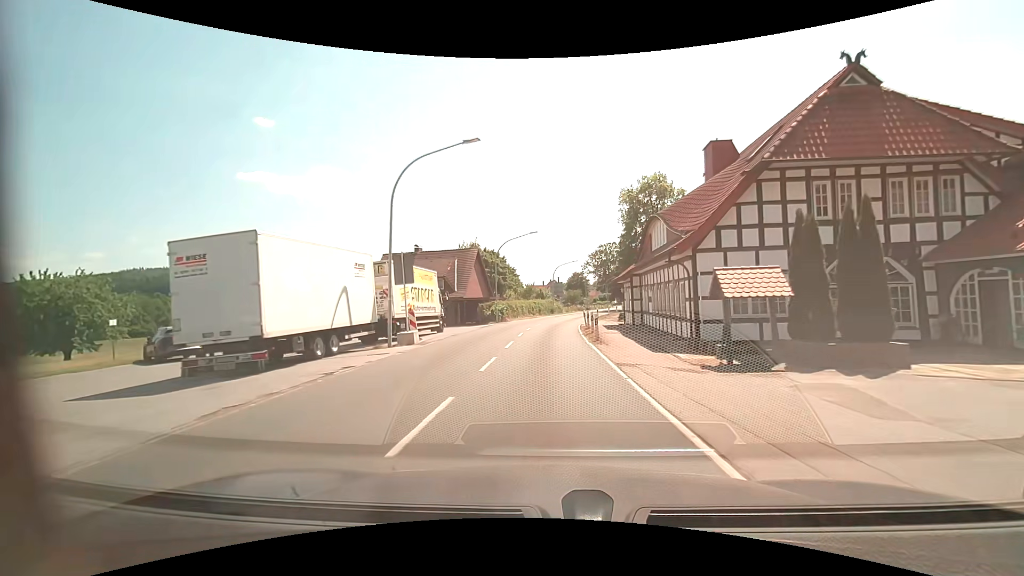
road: secondary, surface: asphalt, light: Day
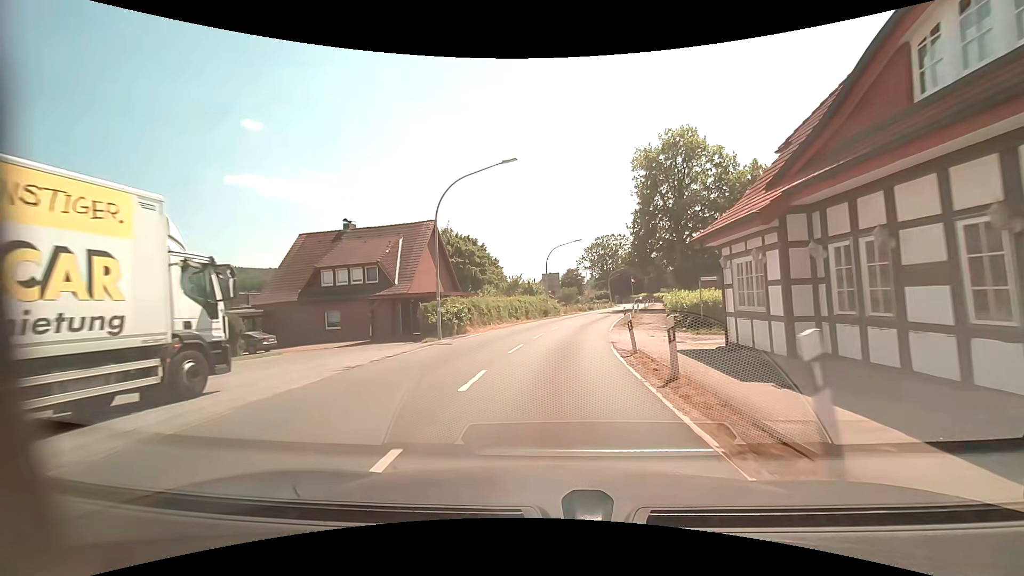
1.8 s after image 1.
(+0.2, +20.5) m; +1°
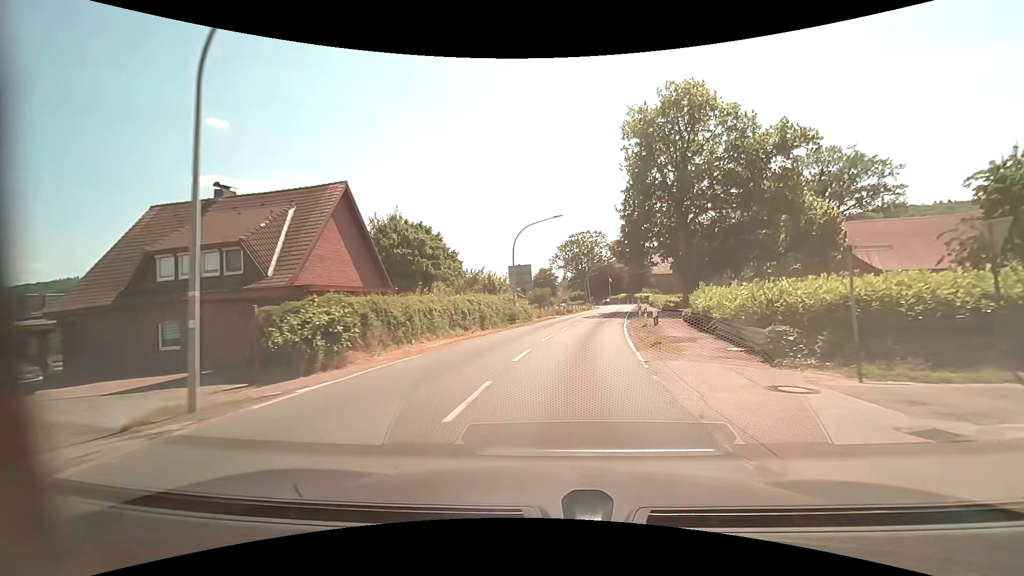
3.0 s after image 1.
(+0.3, +13.8) m; +3°
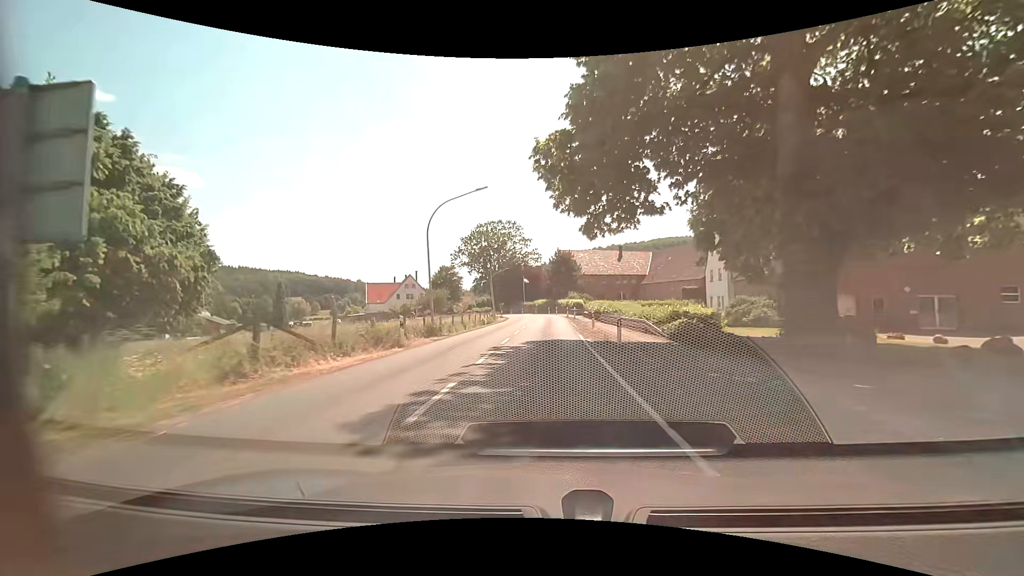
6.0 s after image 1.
(+3.9, +35.1) m; +10°
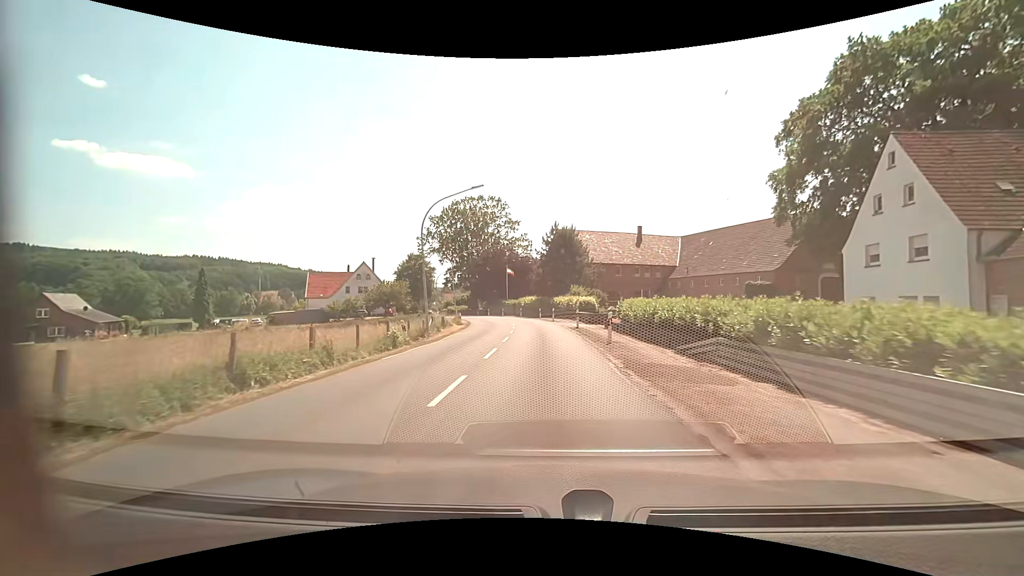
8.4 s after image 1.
(-0.2, +28.5) m; +1°
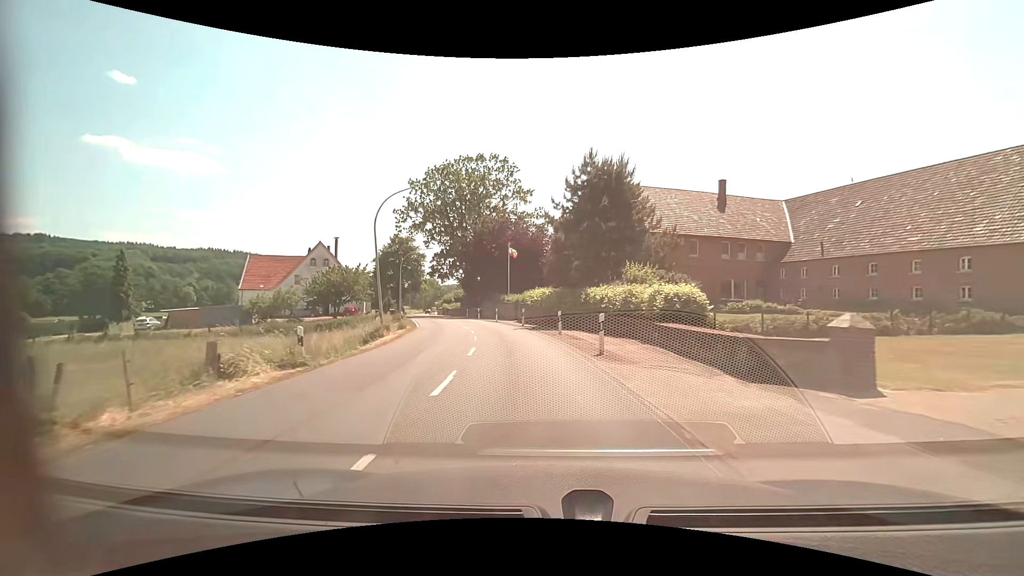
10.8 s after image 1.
(-0.3, +28.5) m; -2°
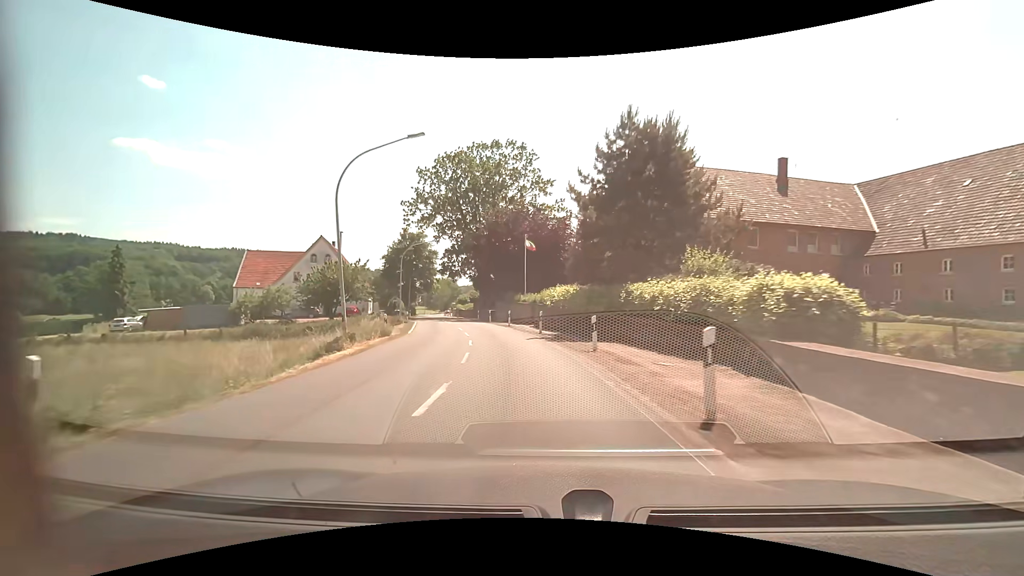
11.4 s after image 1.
(-0.1, +7.3) m; -2°
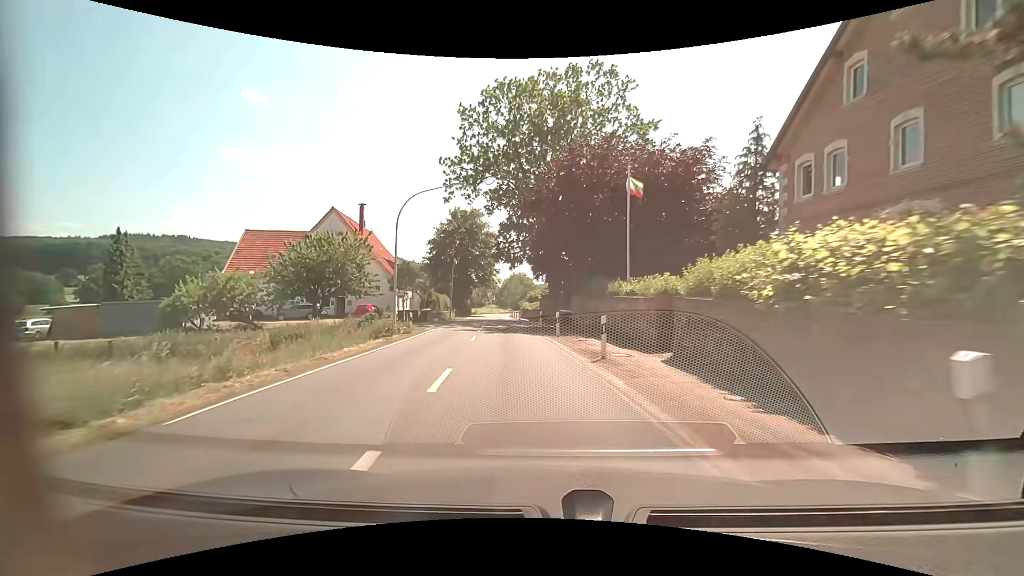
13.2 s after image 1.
(-1.7, +22.0) m; -9°
(0, +10) (-1, +20) (-2, +30) (-3, +40) (-4, +50) (-5, +60) (-6, +70) (-7, +80) (-8, +90) (-9, +100) m
